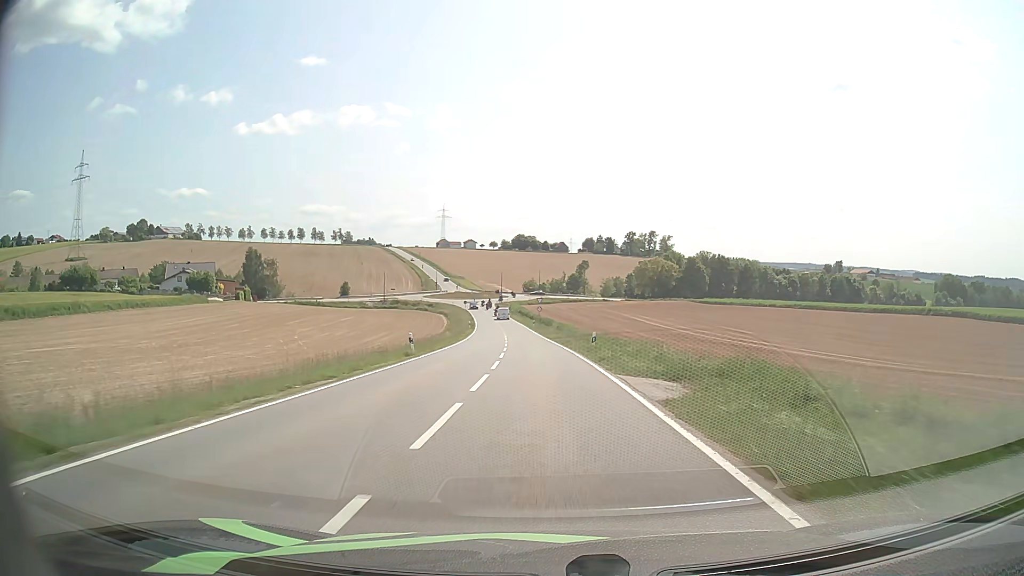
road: tertiary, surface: asphalt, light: Day
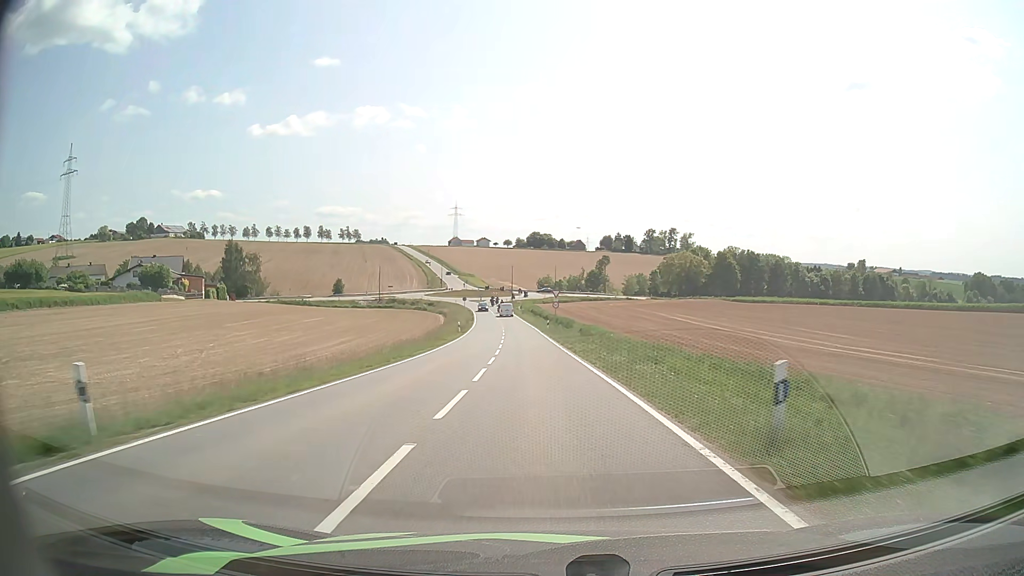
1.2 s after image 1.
(-0.2, +22.3) m; -1°
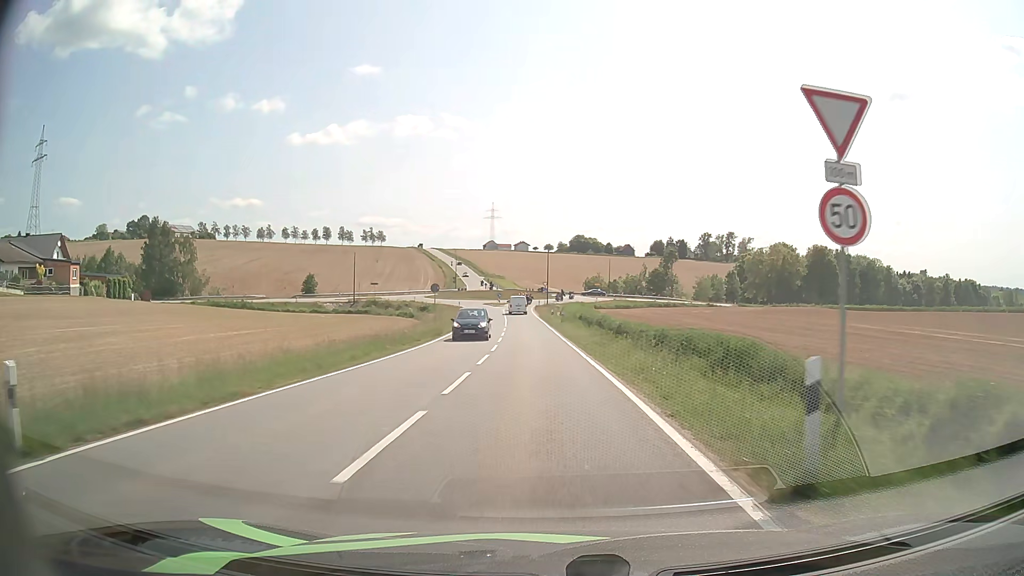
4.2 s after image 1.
(-1.9, +53.0) m; -4°
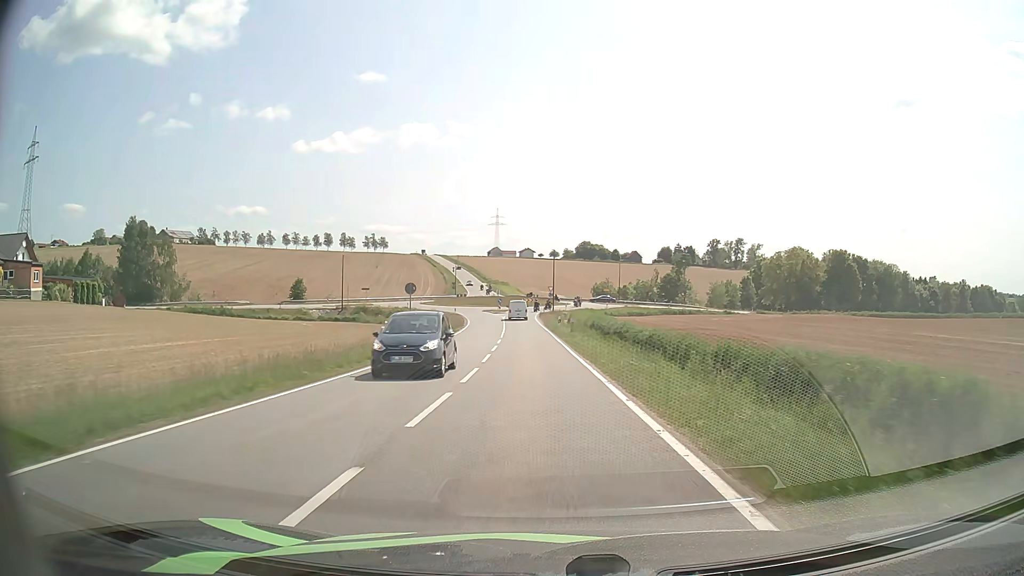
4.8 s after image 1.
(0.0, +9.6) m; -1°
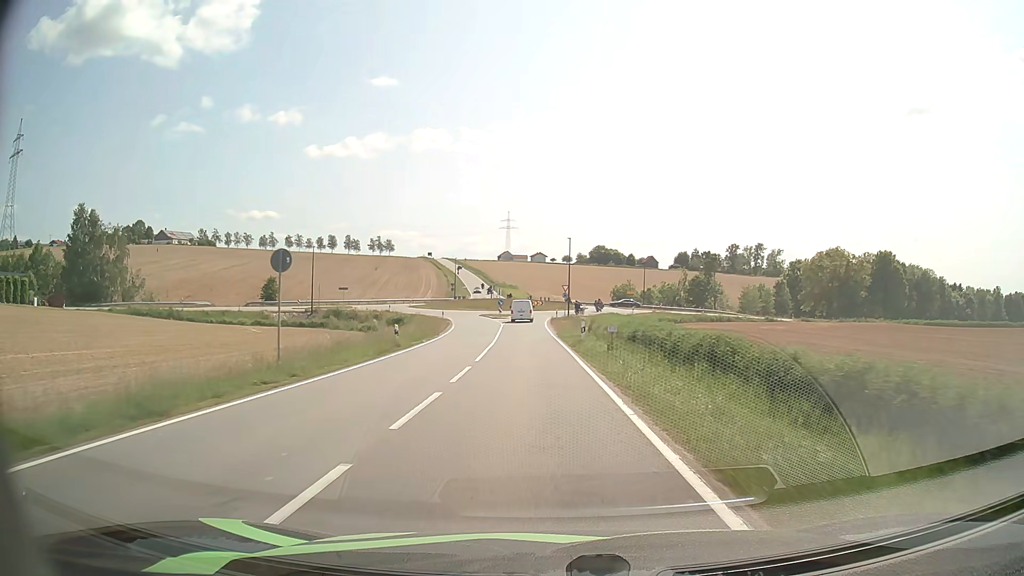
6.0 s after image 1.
(-0.2, +18.7) m; -1°
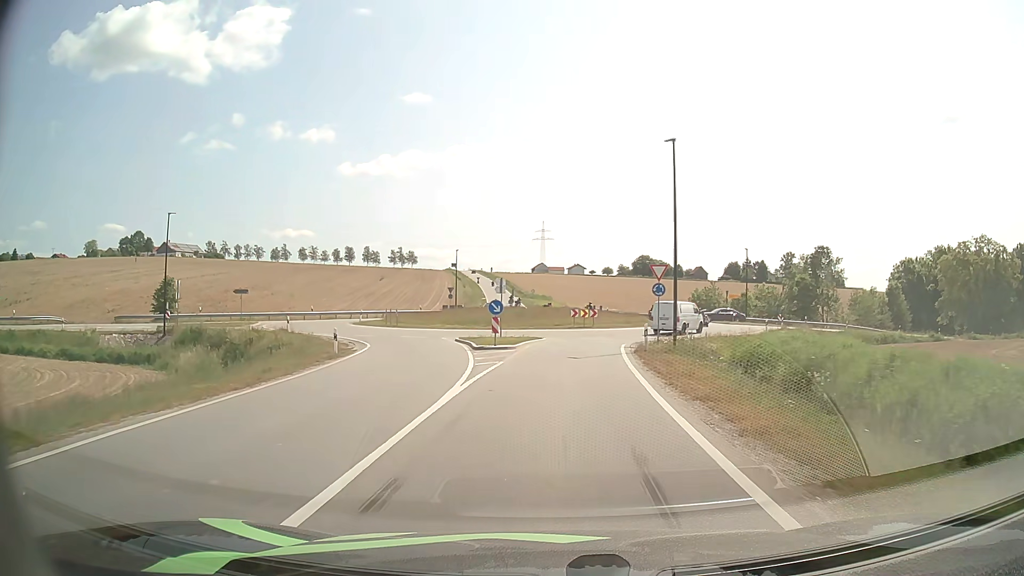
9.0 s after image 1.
(-1.3, +42.2) m; -3°
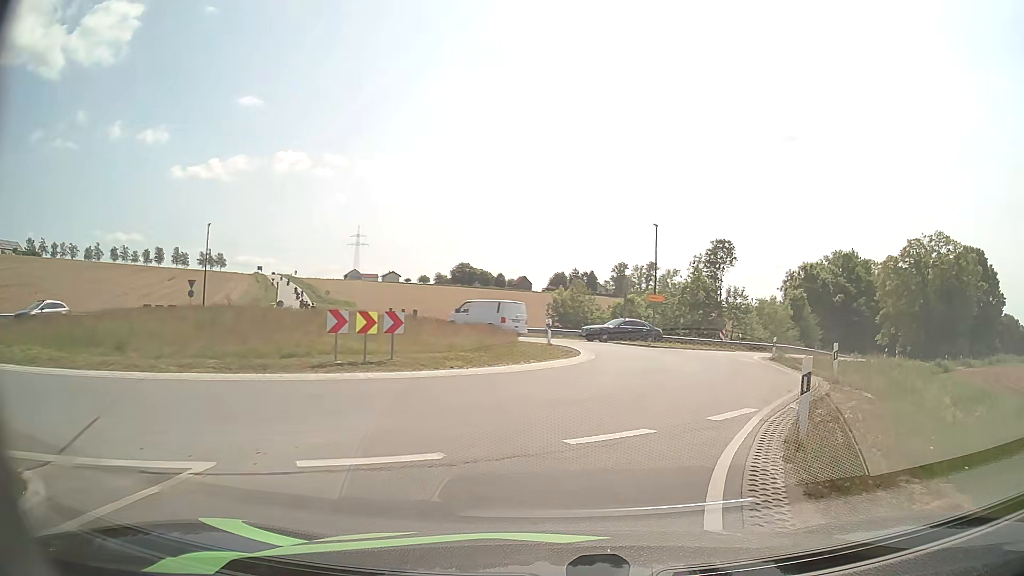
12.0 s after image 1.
(+1.8, +28.8) m; +15°
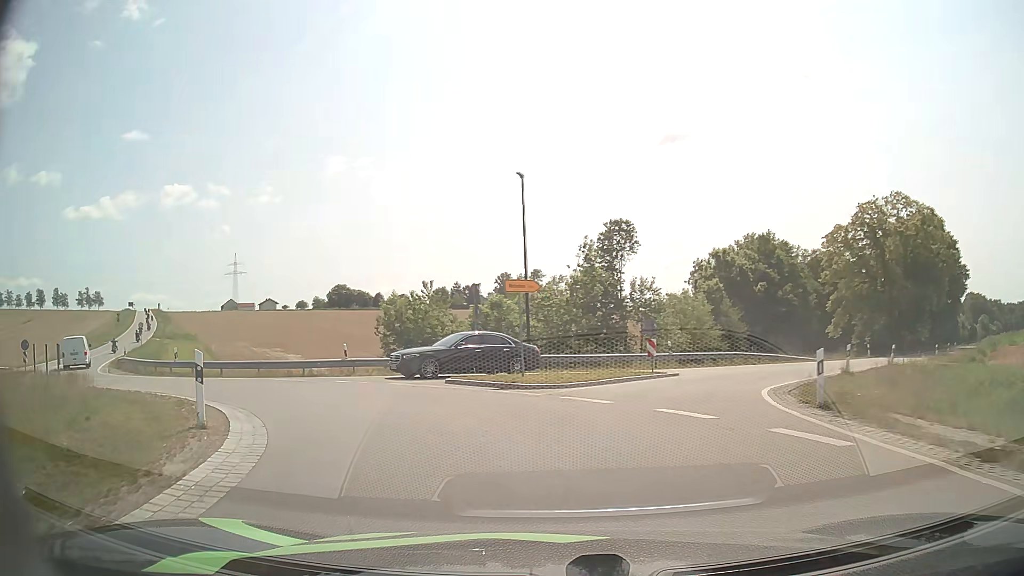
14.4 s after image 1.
(+3.2, +18.2) m; +10°
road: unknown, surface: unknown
(-2, +10) (-8, +18) (-16, +23) (-24, +29) (-31, +36) (-37, +44) (-42, +53) (-47, +61) (-52, +70) (-58, +79) m
